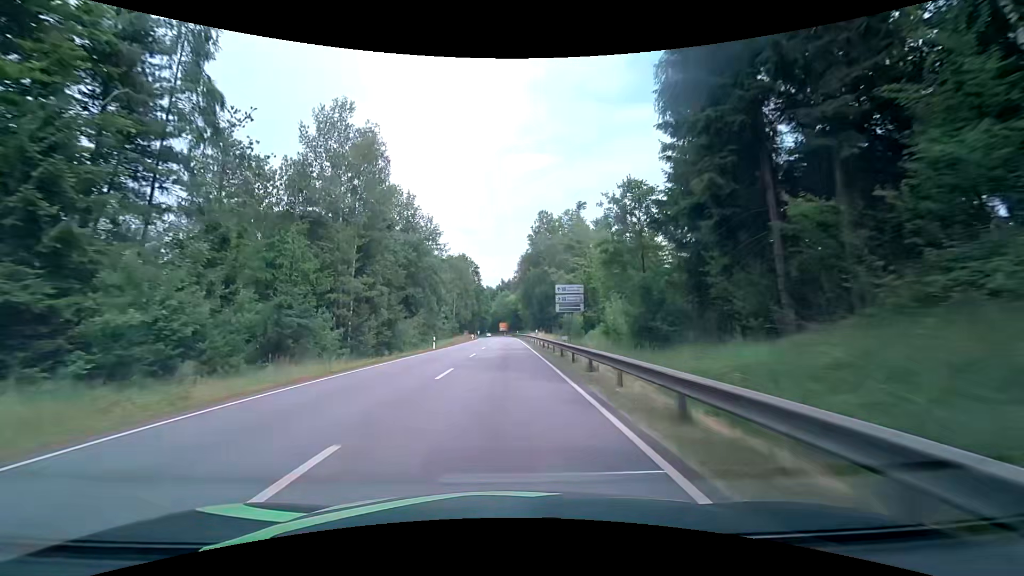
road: primary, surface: asphalt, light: Day
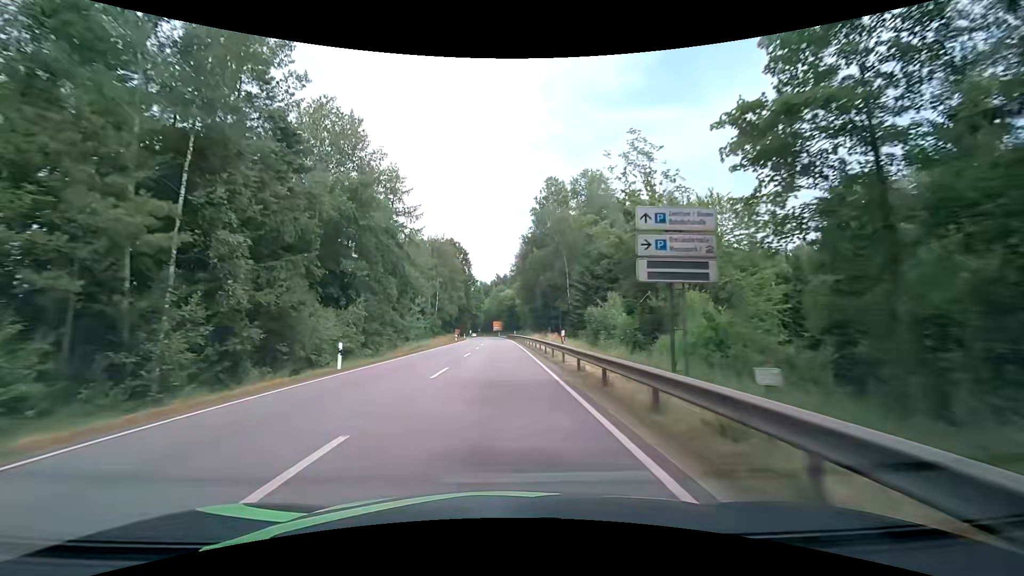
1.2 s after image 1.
(0.0, +23.4) m; 0°
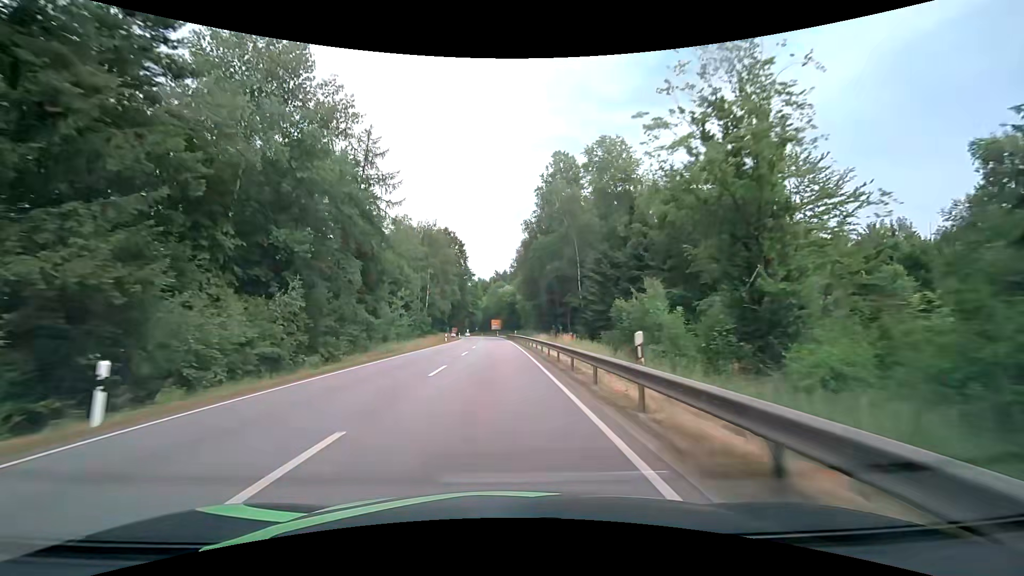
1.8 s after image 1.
(+0.1, +11.7) m; 0°
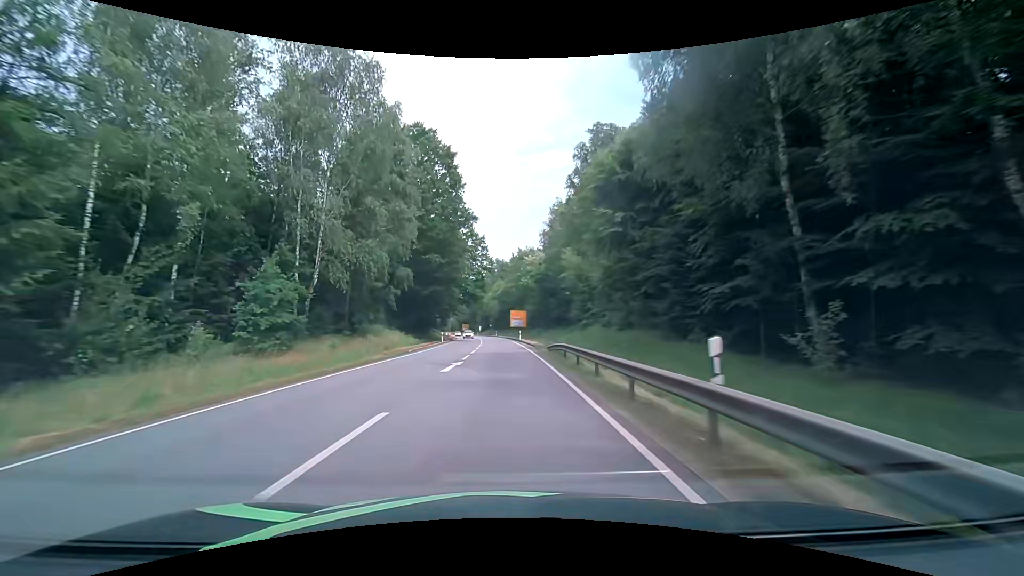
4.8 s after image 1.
(-0.7, +58.6) m; -3°
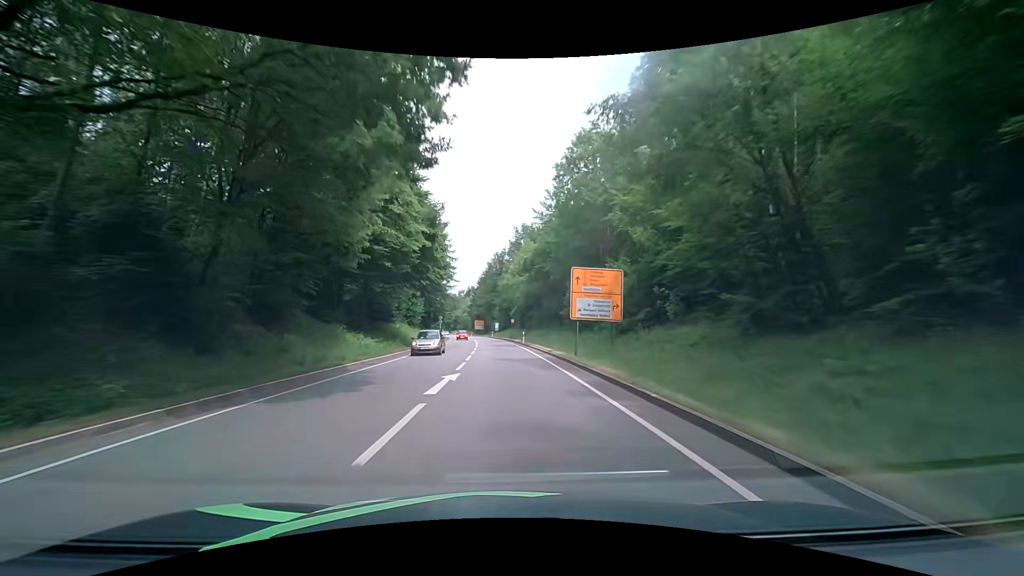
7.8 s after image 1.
(-1.0, +59.7) m; -2°
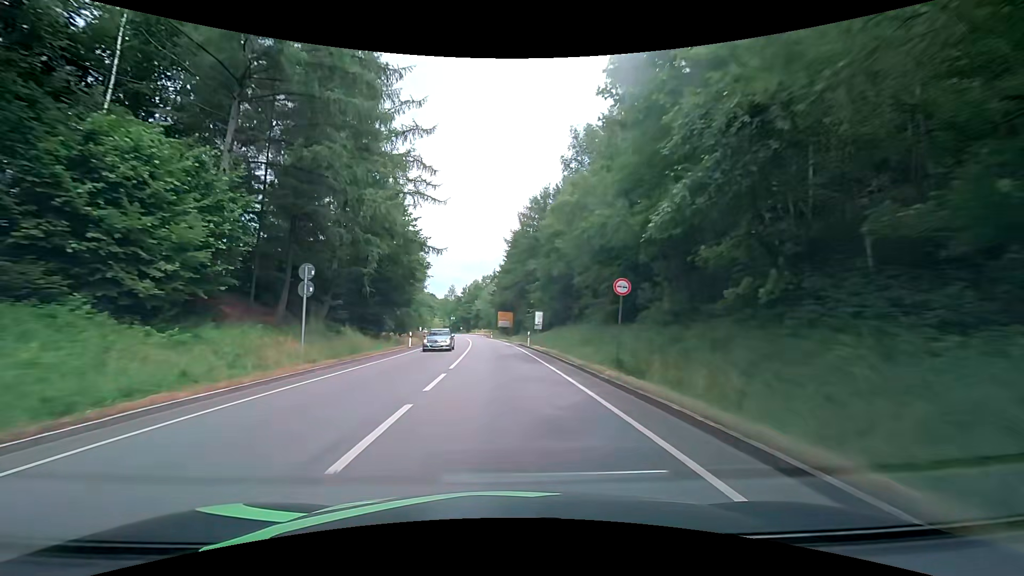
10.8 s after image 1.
(-2.2, +60.1) m; -4°
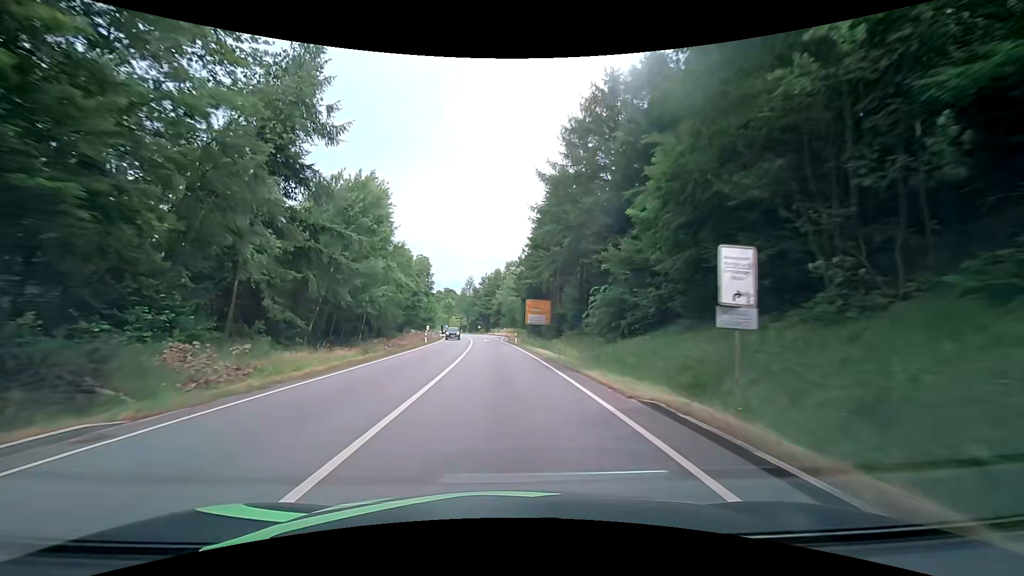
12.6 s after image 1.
(-0.6, +36.0) m; -3°
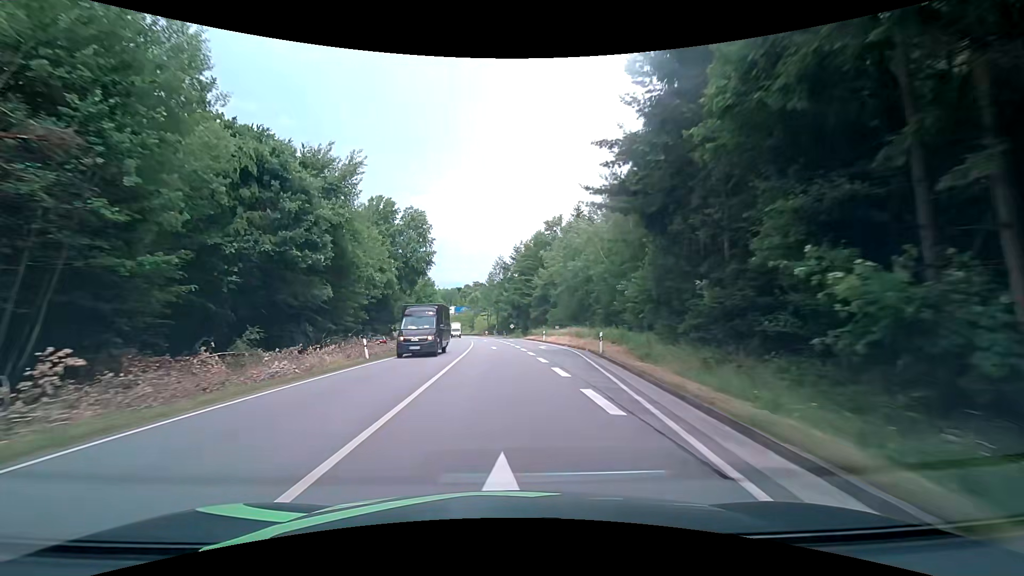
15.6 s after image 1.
(-2.4, +59.8) m; -4°
(0, +10) (0, +20) (-1, +30) (-1, +40) (-2, +50) (-2, +60) (-3, +70) (-4, +80) (-5, +90) (-6, +100) m
